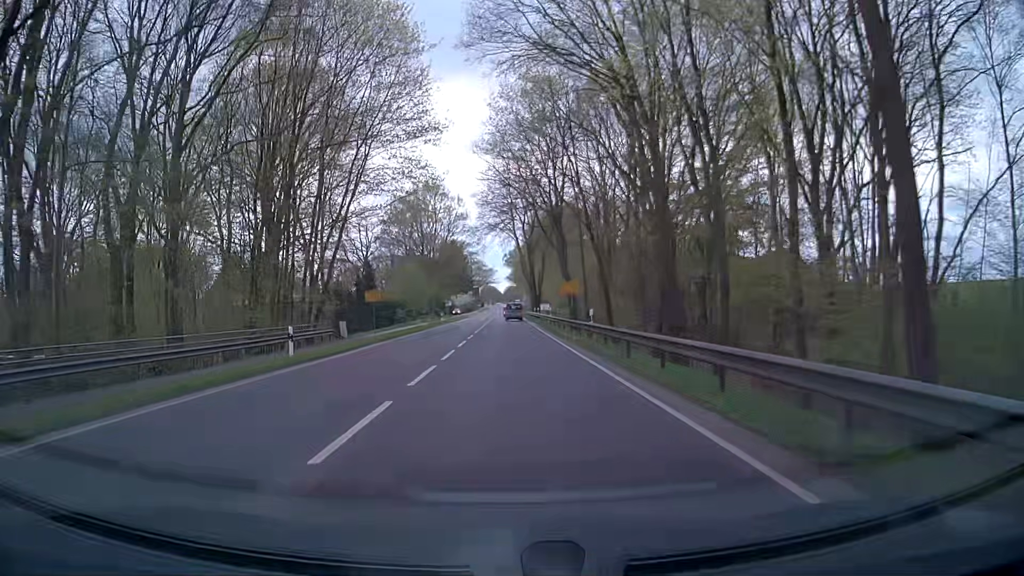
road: primary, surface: asphalt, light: Day
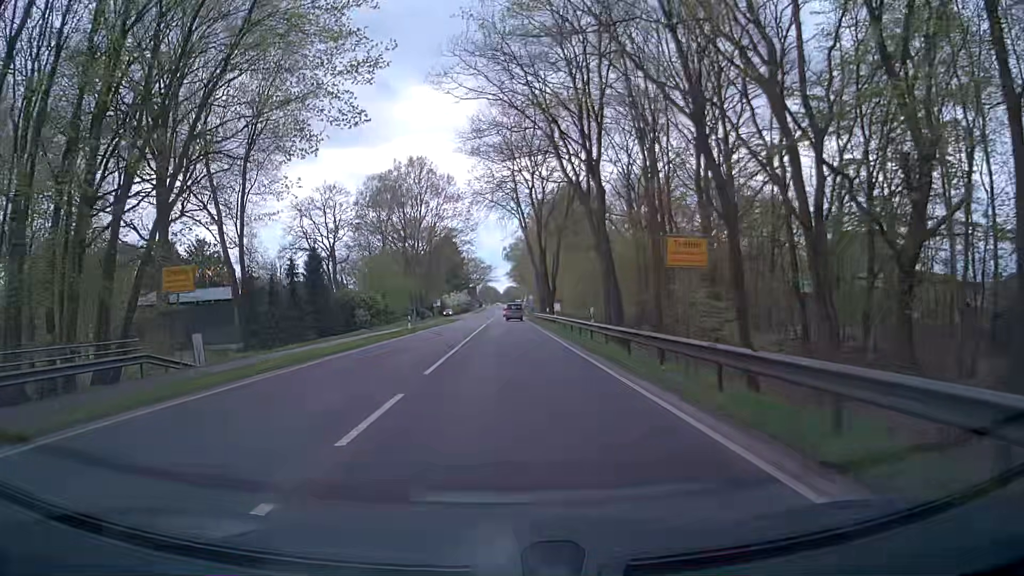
(+0.3, +23.6) m; 0°
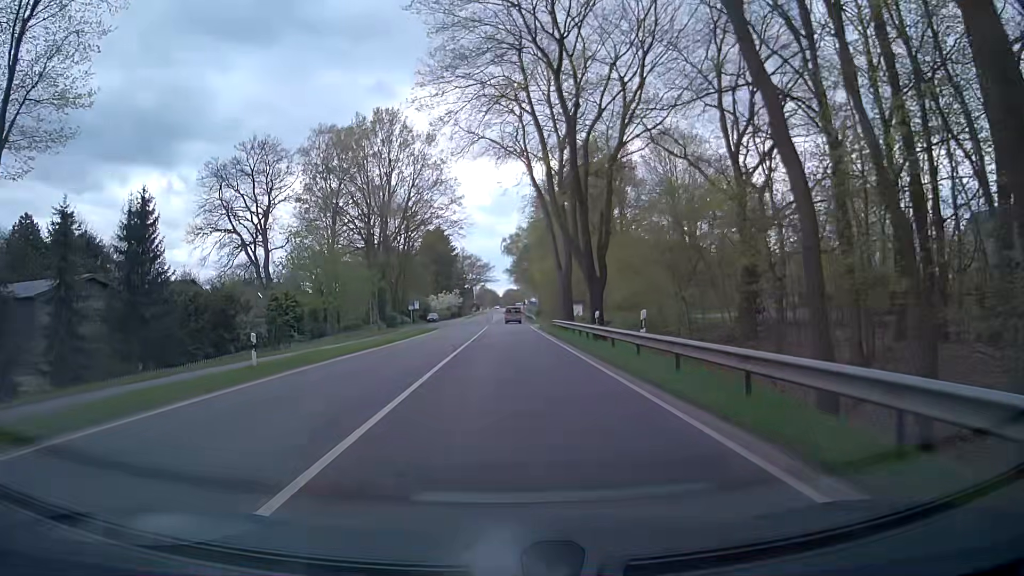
(+0.2, +29.1) m; 0°
(0, +10) (0, +20) (0, +30) (0, +40) (0, +50) (0, +60) (0, +70) (0, +80) (0, +90) (0, +100) m
